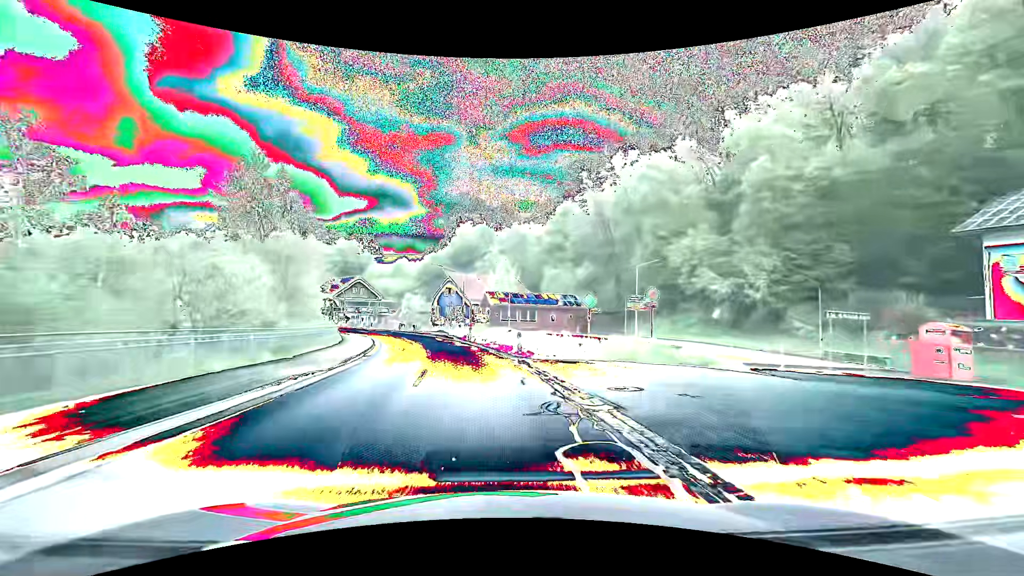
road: secondary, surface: asphalt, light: Day
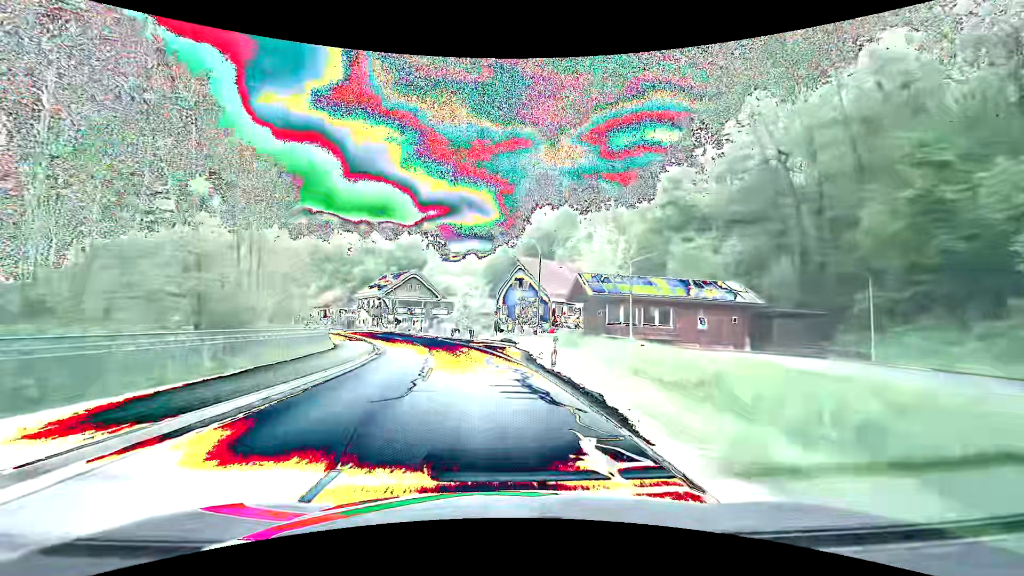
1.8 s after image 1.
(-1.9, +22.9) m; -9°
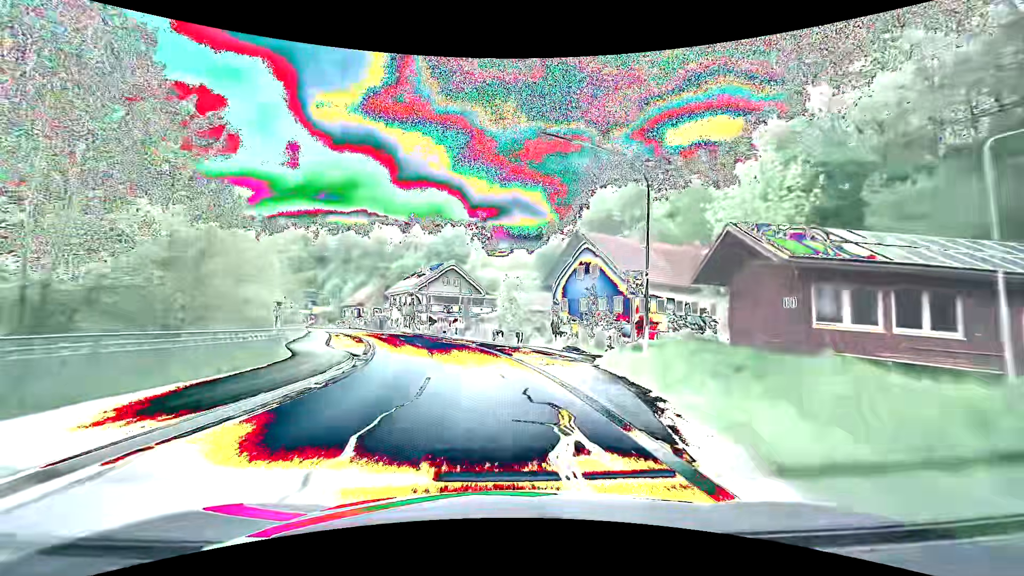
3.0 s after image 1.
(-0.7, +15.2) m; -5°
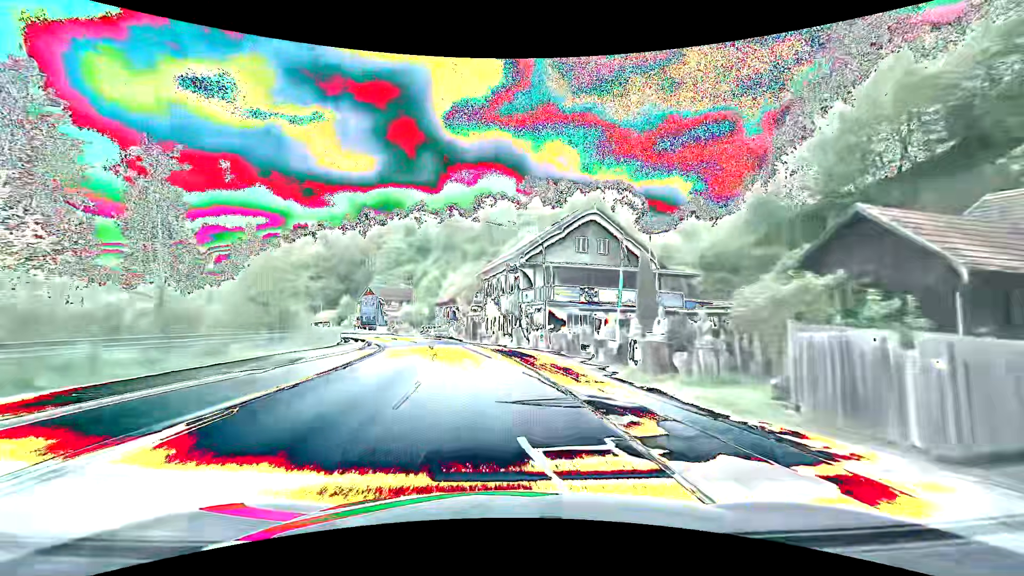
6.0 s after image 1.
(-4.9, +37.5) m; -15°
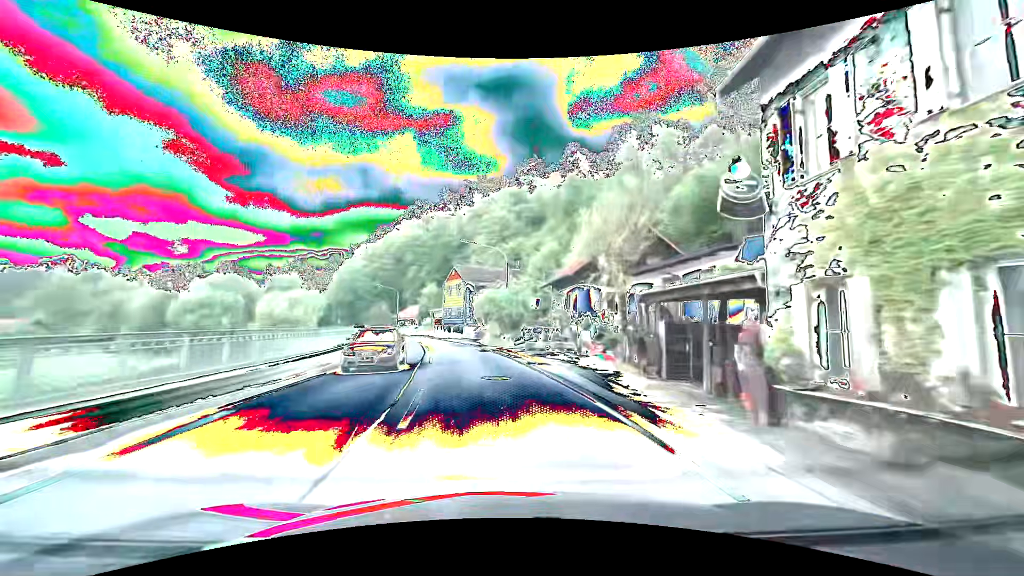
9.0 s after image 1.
(-4.5, +37.5) m; -14°
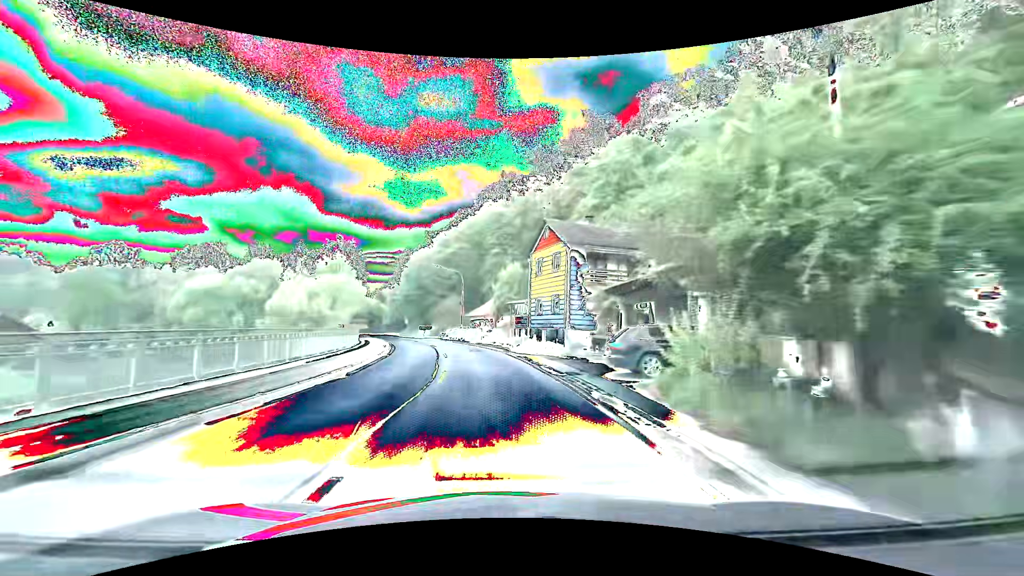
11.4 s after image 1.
(-2.5, +30.3) m; -10°
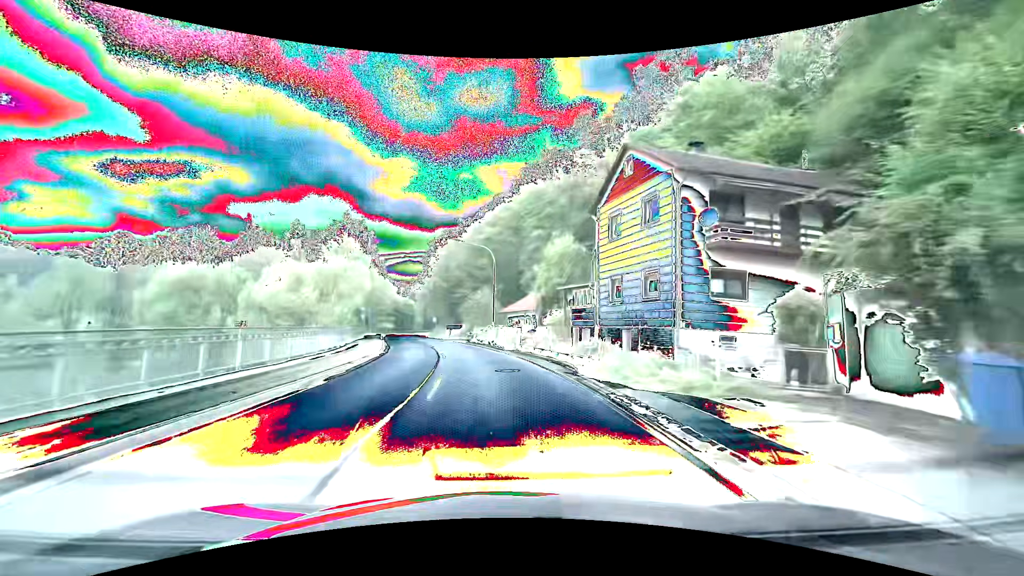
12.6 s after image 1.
(-0.5, +15.2) m; -4°
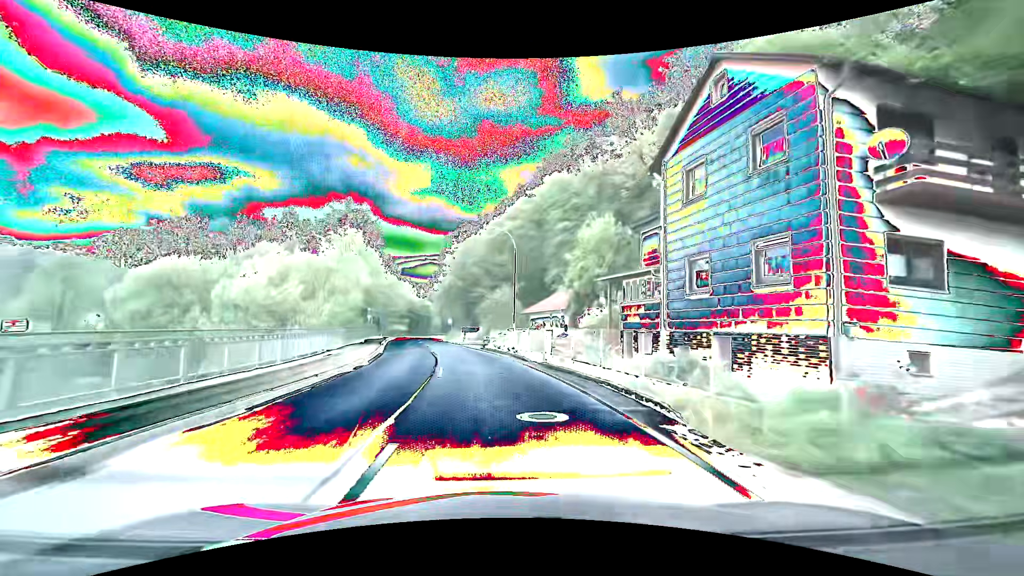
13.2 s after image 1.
(-0.2, +7.6) m; -3°
(0, +10) (-1, +20) (-2, +30) (-4, +40) (-6, +50) (-8, +59) (-10, +69) (-11, +79) (-12, +89) (-13, +99) m
